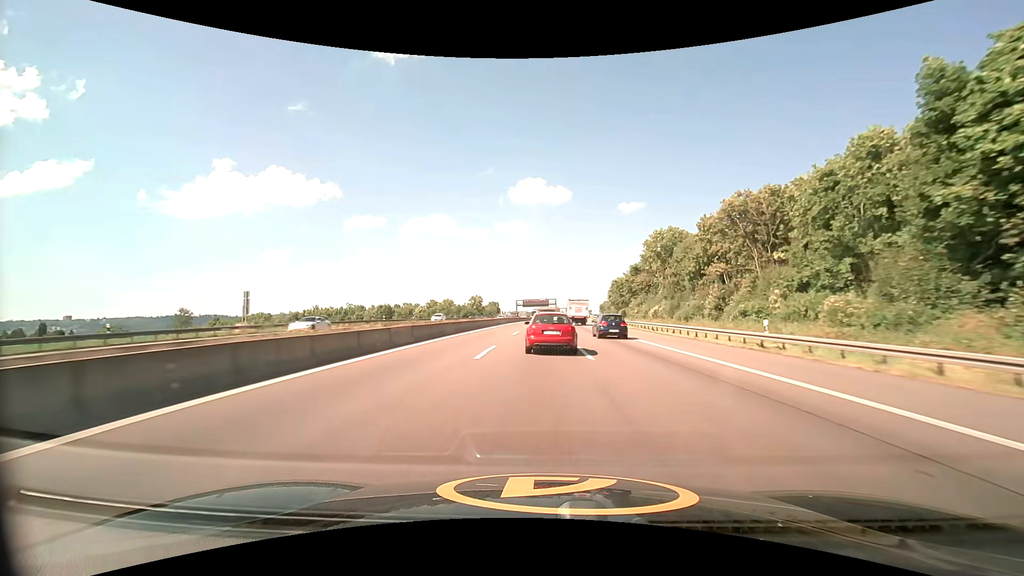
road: motorway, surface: asphalt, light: Day
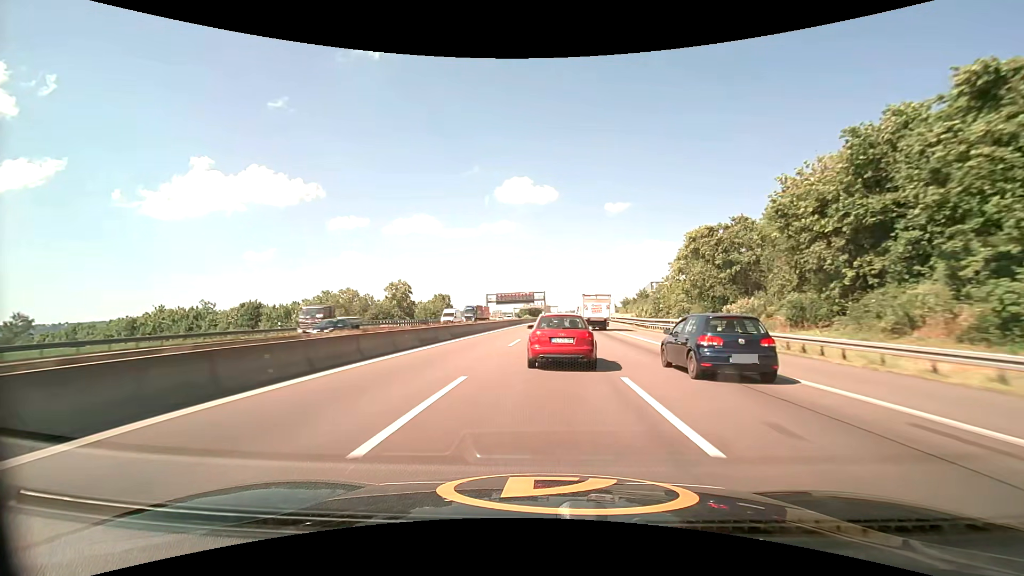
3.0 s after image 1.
(+1.3, +81.9) m; +2°
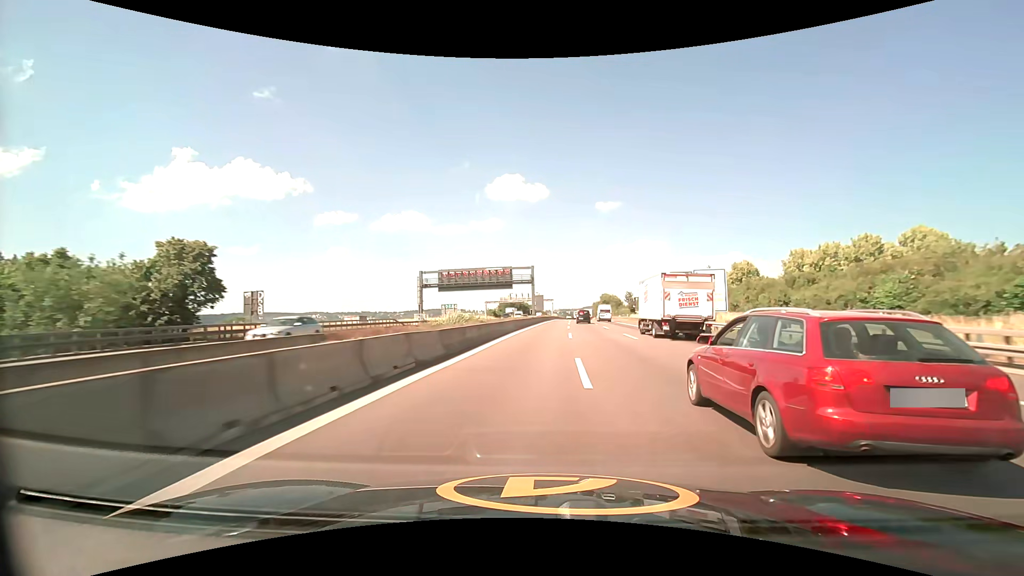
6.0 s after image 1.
(+0.7, +85.7) m; +1°
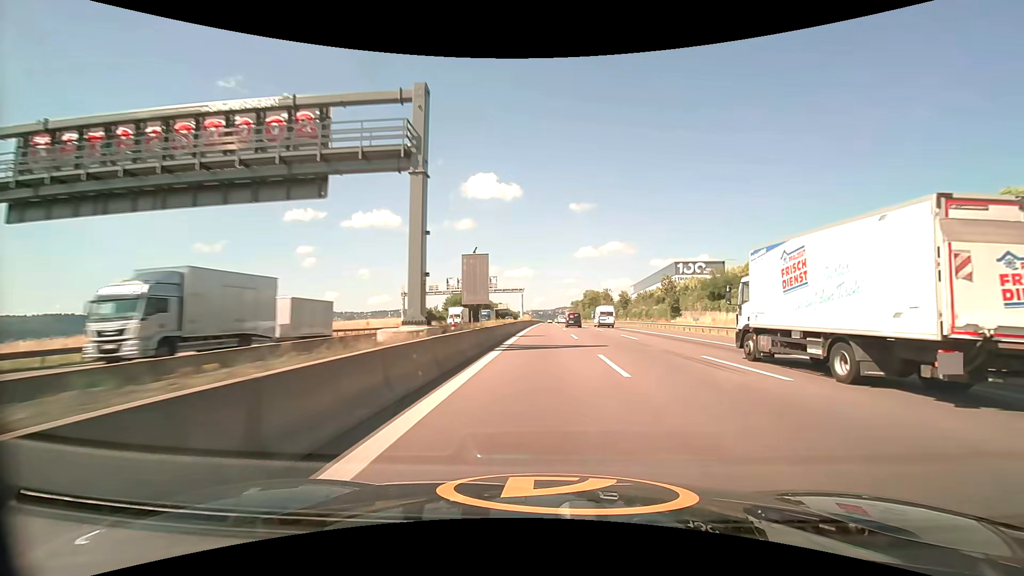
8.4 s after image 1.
(+2.0, +69.8) m; +3°
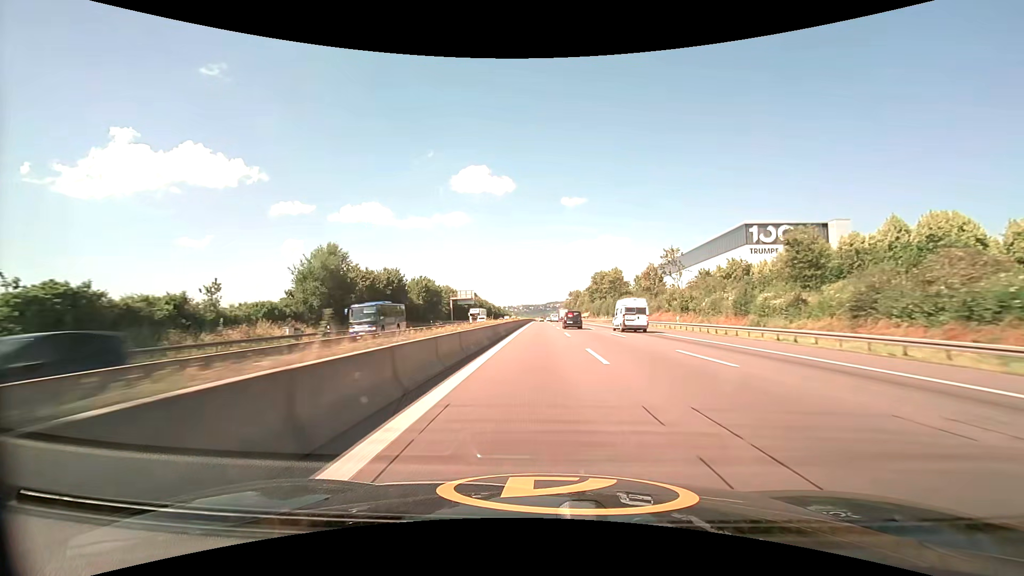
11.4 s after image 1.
(+1.2, +87.2) m; +1°
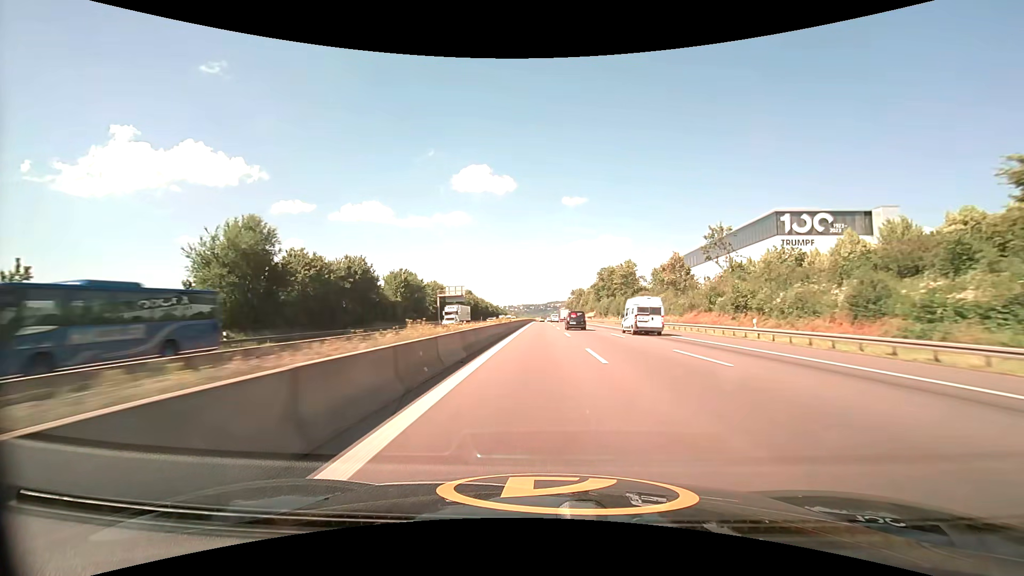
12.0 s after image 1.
(0.0, +17.5) m; 0°
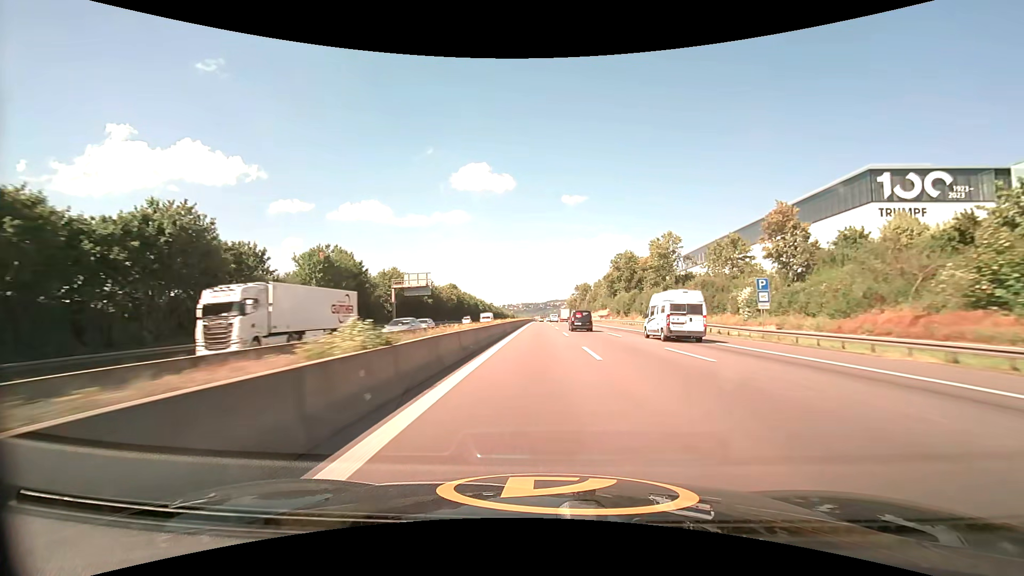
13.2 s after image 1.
(0.0, +34.9) m; 0°
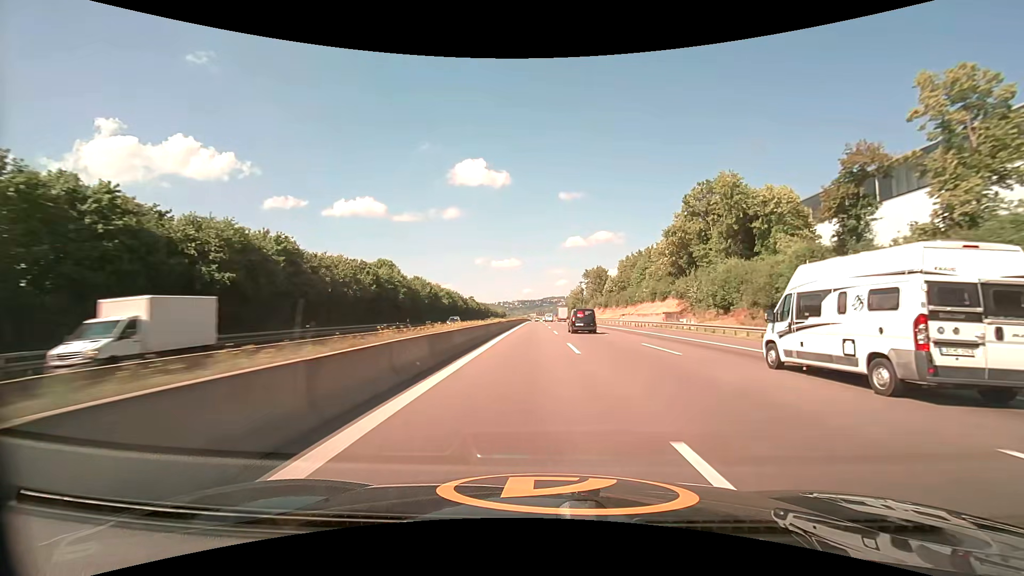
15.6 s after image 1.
(+0.2, +69.3) m; 0°
(0, +10) (0, +20) (0, +30) (0, +40) (0, +50) (0, +60) (0, +70) (0, +80) (0, +90) (0, +100) m
